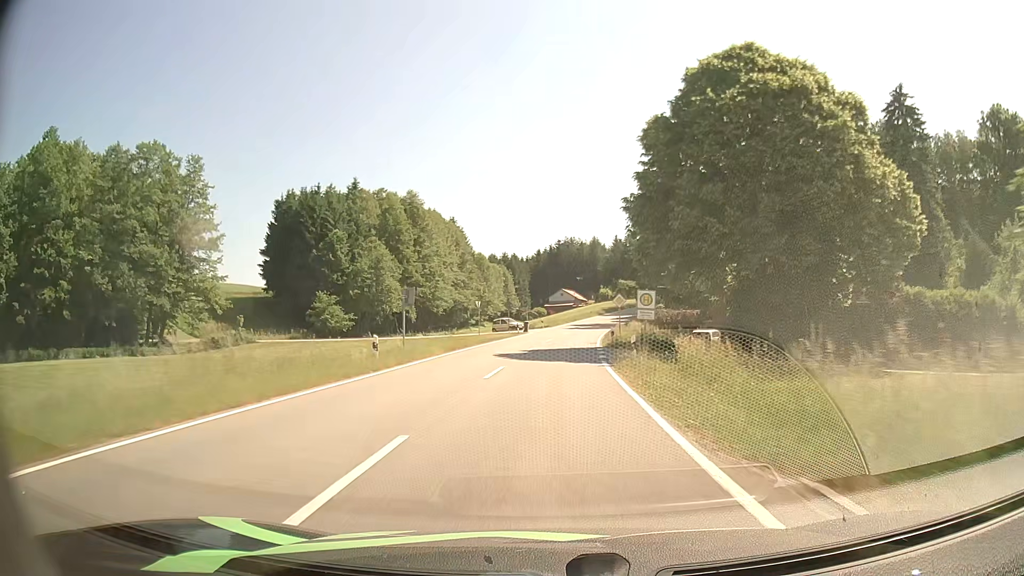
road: tertiary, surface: asphalt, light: Day
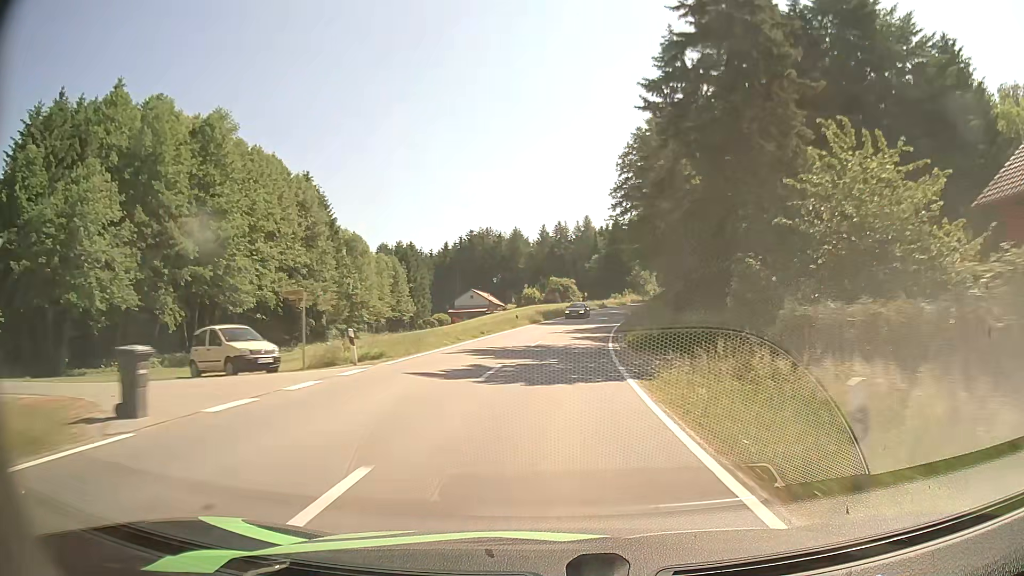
(+2.2, +51.1) m; +7°
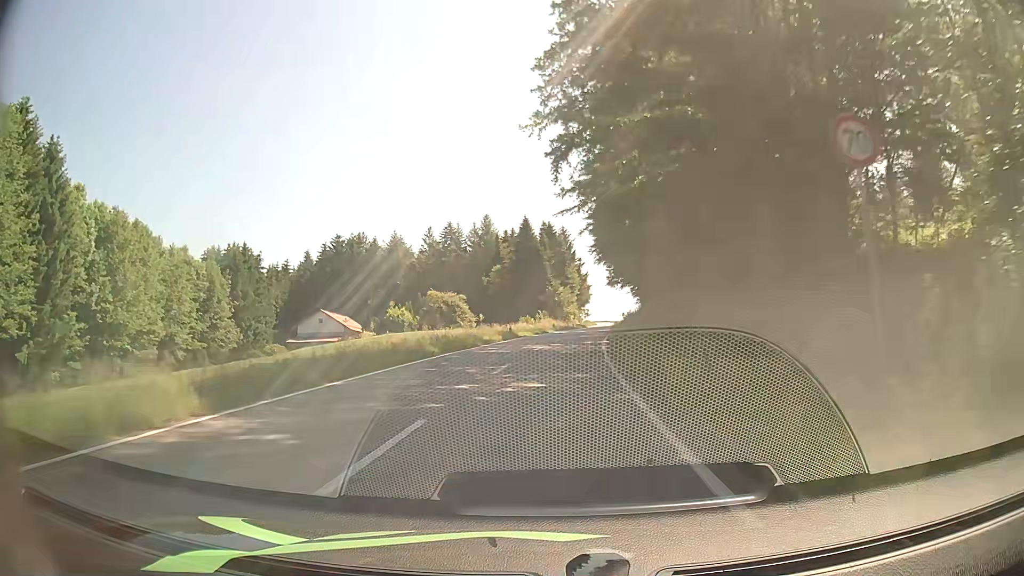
(+3.1, +45.8) m; +8°
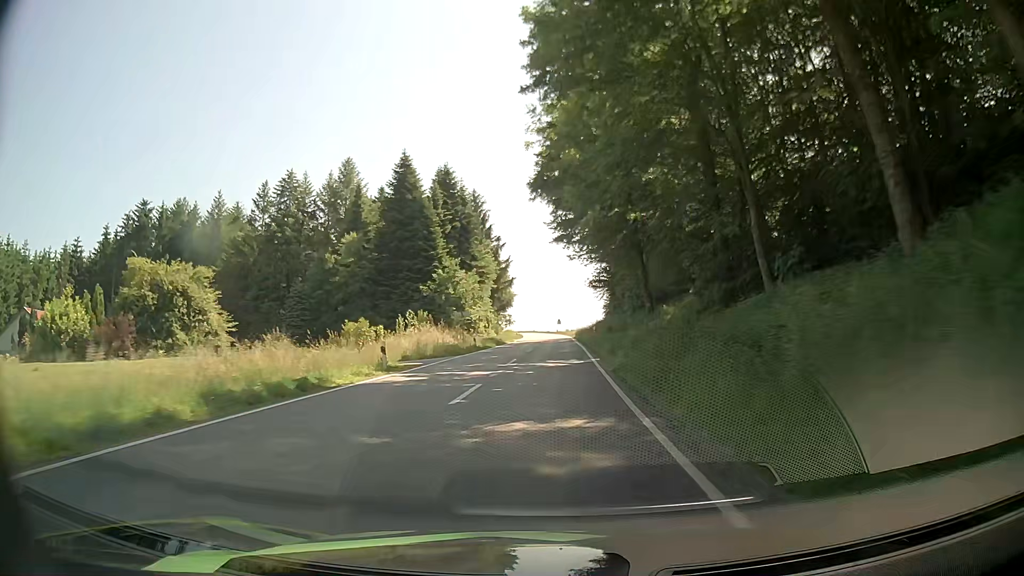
(+3.6, +54.8) m; +6°
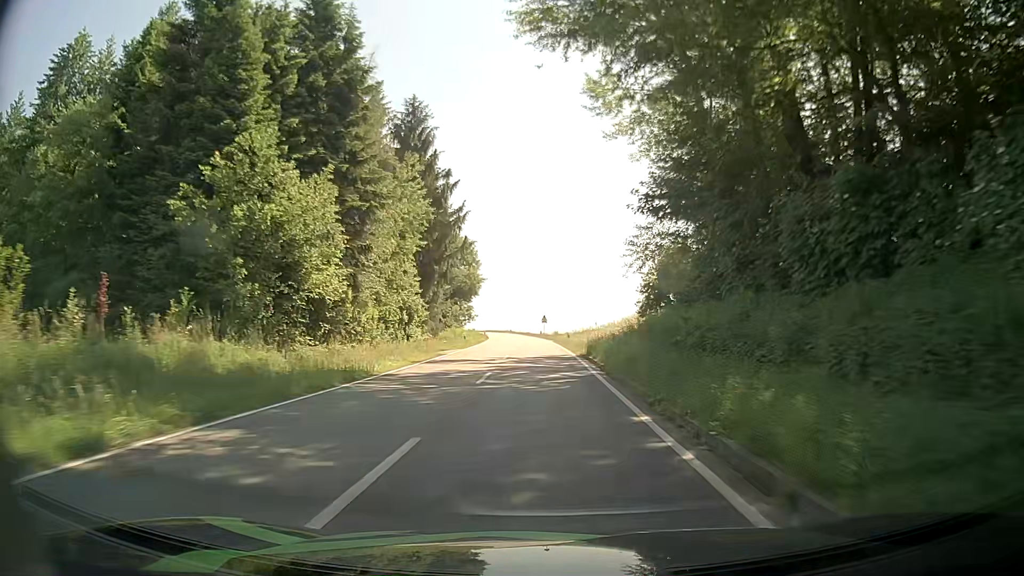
(+1.1, +45.2) m; +2°
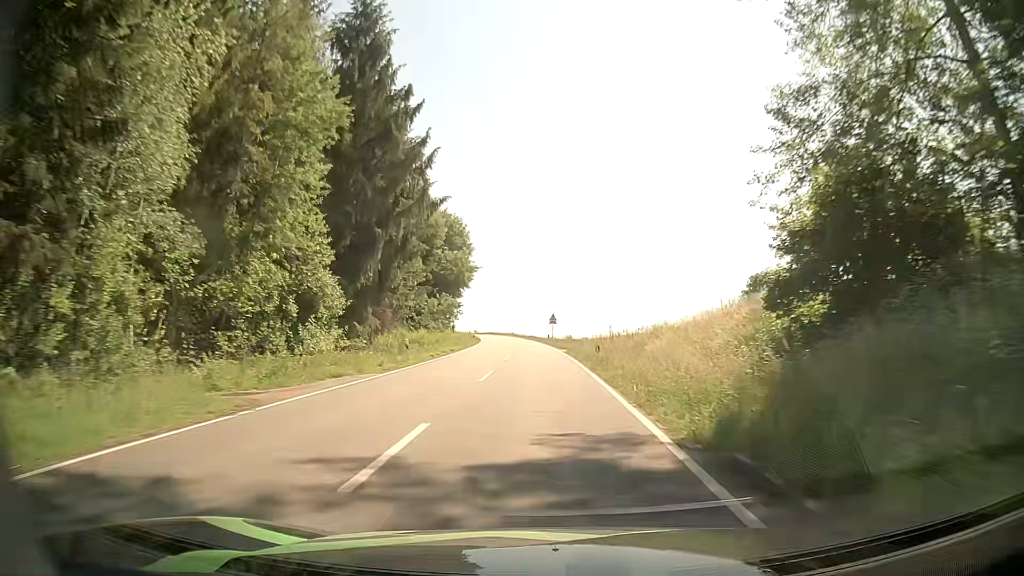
(+0.1, +23.4) m; -1°
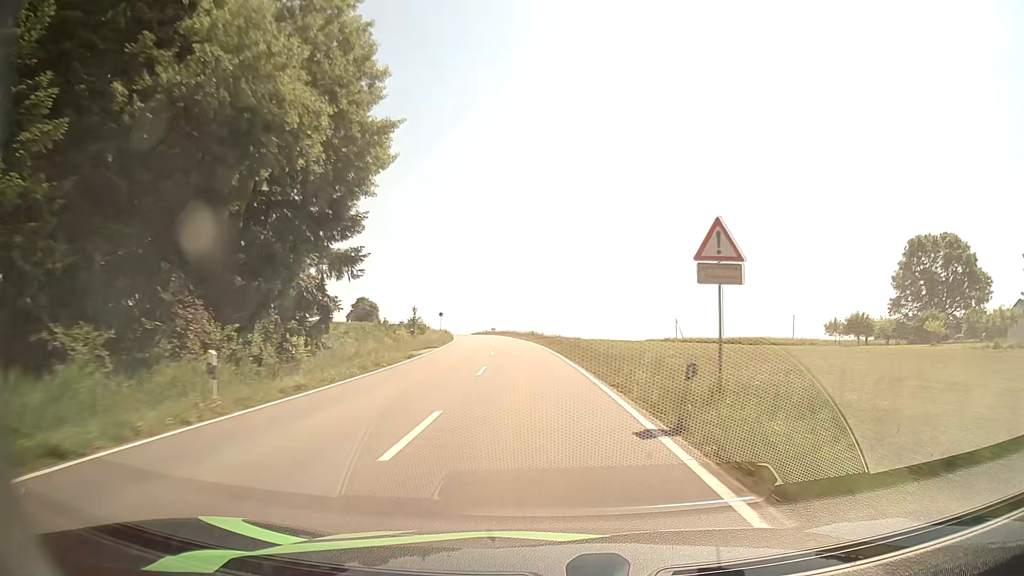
(-1.0, +60.8) m; -3°
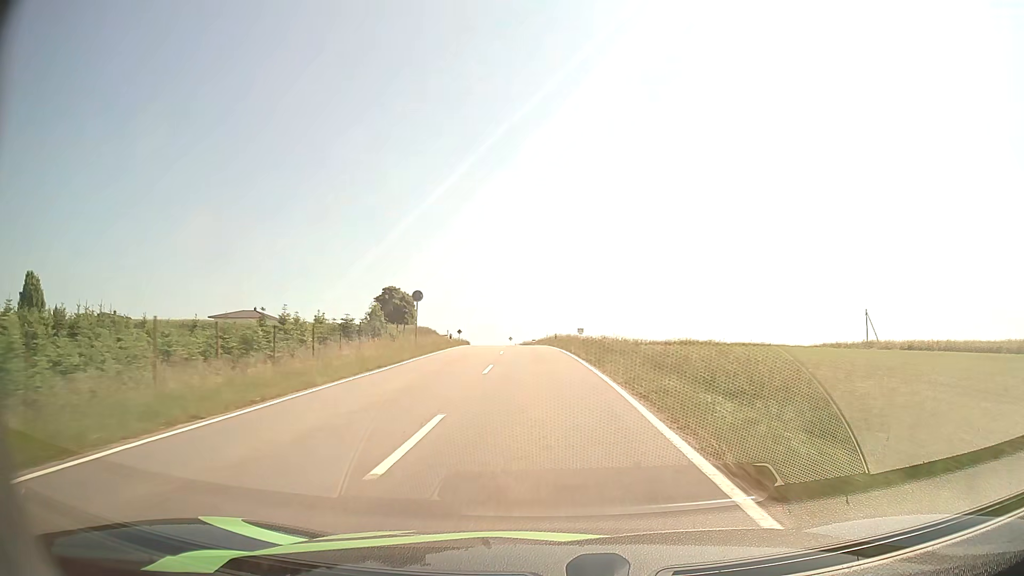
(-3.5, +62.7) m; -8°
(0, +10) (0, +20) (-1, +30) (-1, +40) (-2, +50) (-3, +60) (-3, +70) (-4, +80) (-6, +90) (-7, +100) m
